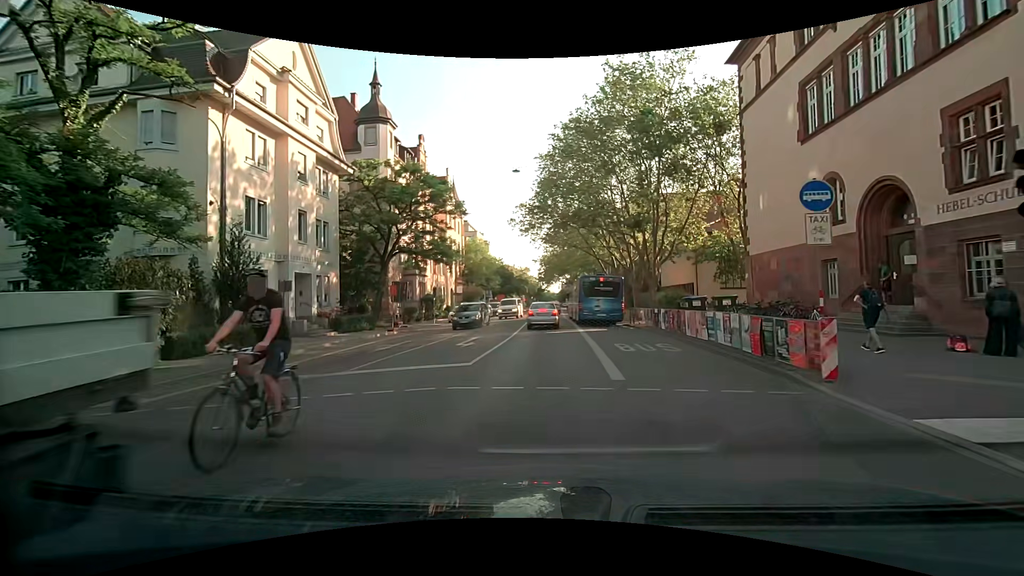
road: secondary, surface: asphalt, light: Day
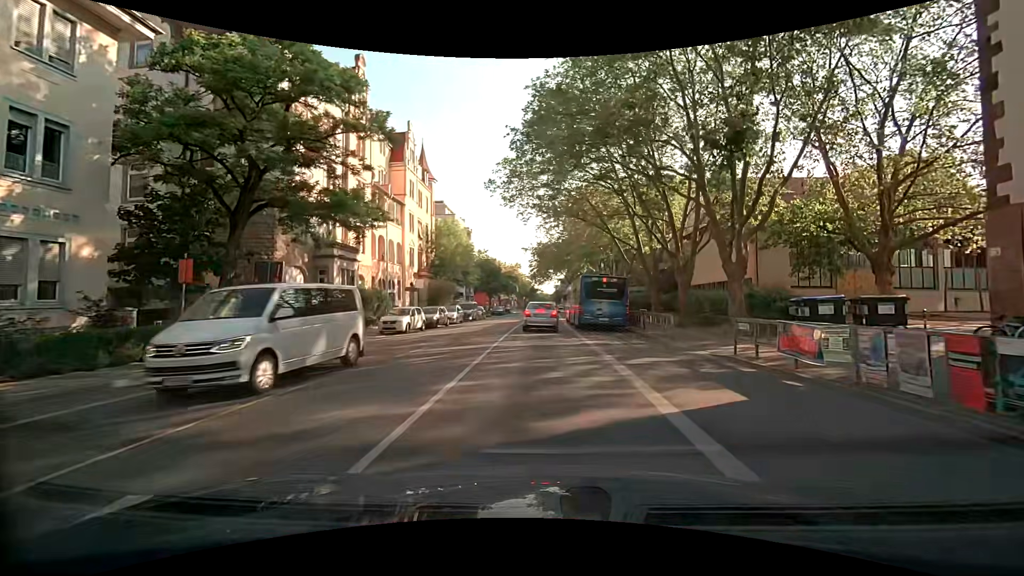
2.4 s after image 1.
(+0.3, +17.7) m; +2°
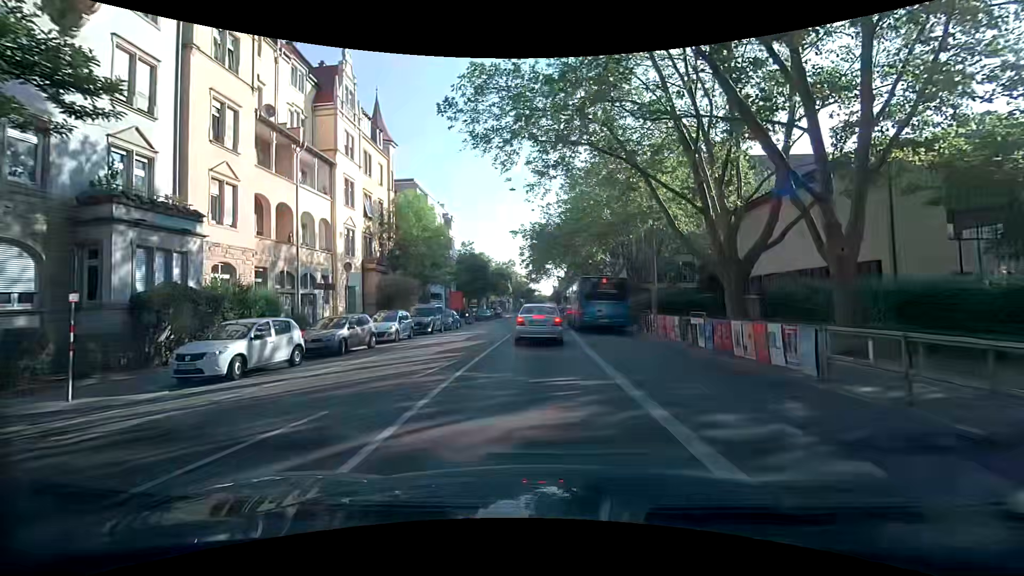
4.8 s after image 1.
(-0.1, +15.4) m; -1°
